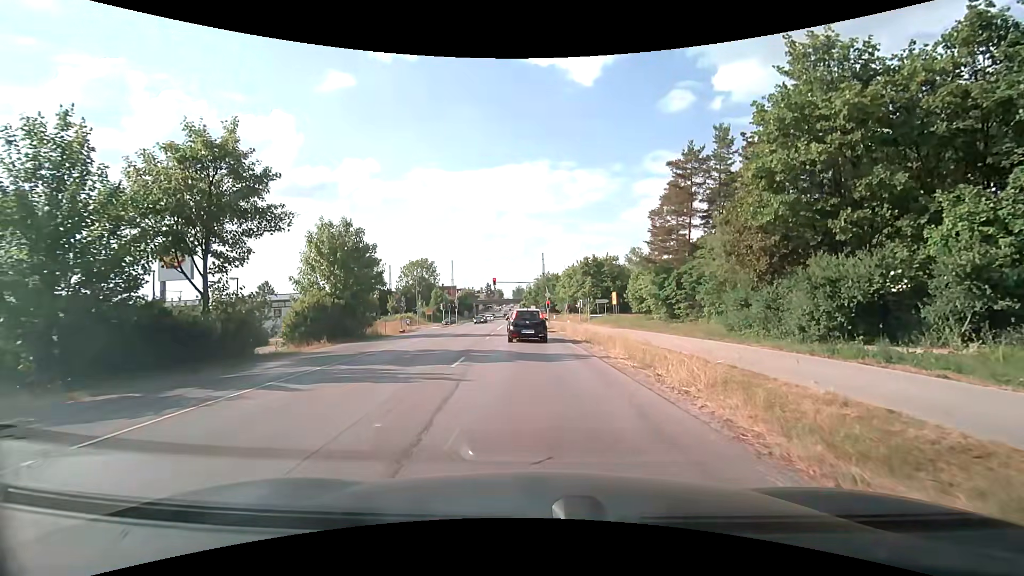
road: secondary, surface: asphalt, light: Day
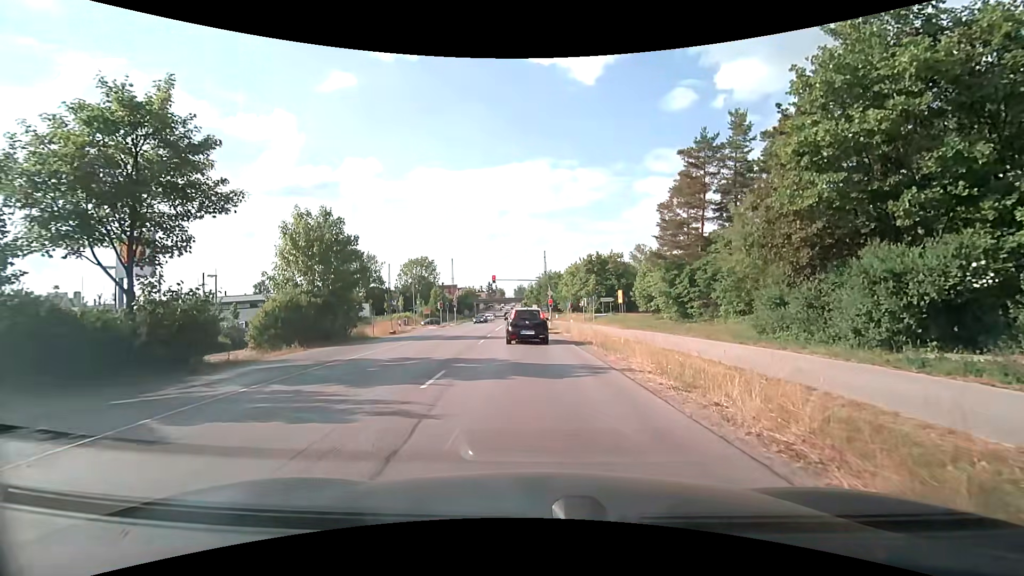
(0.0, +3.3) m; -1°
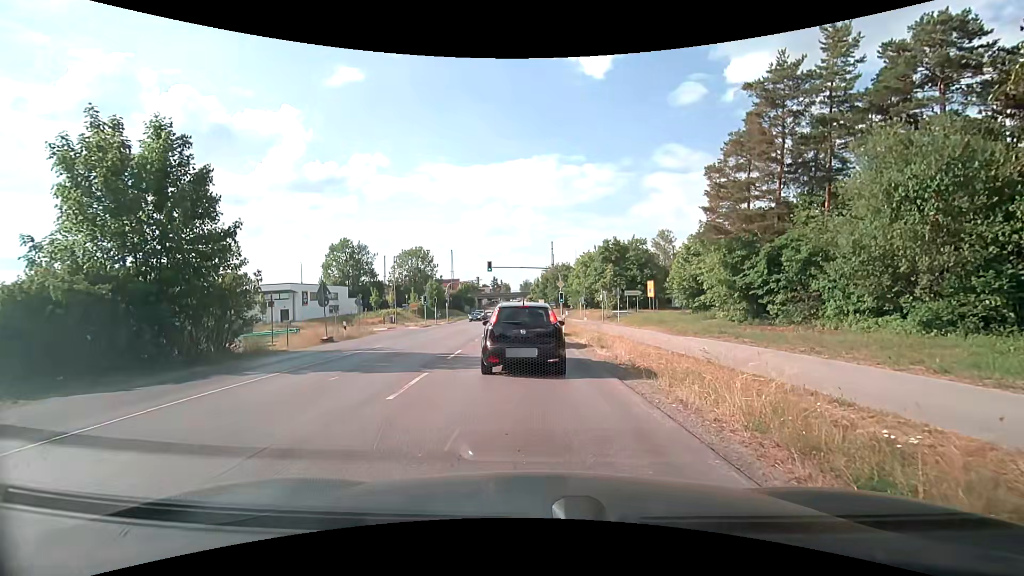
(0.0, +13.0) m; -1°
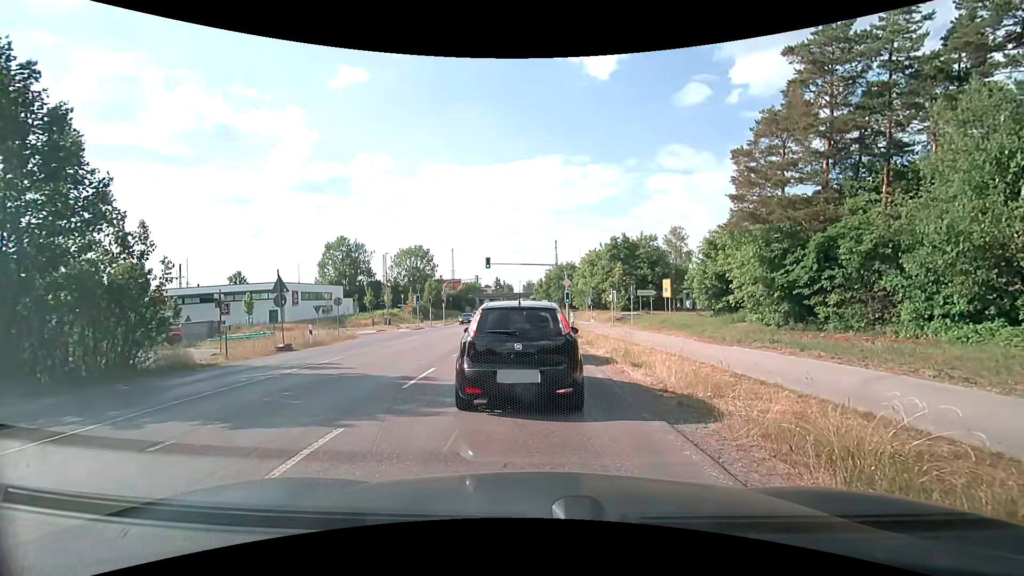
(0.0, +4.5) m; -1°
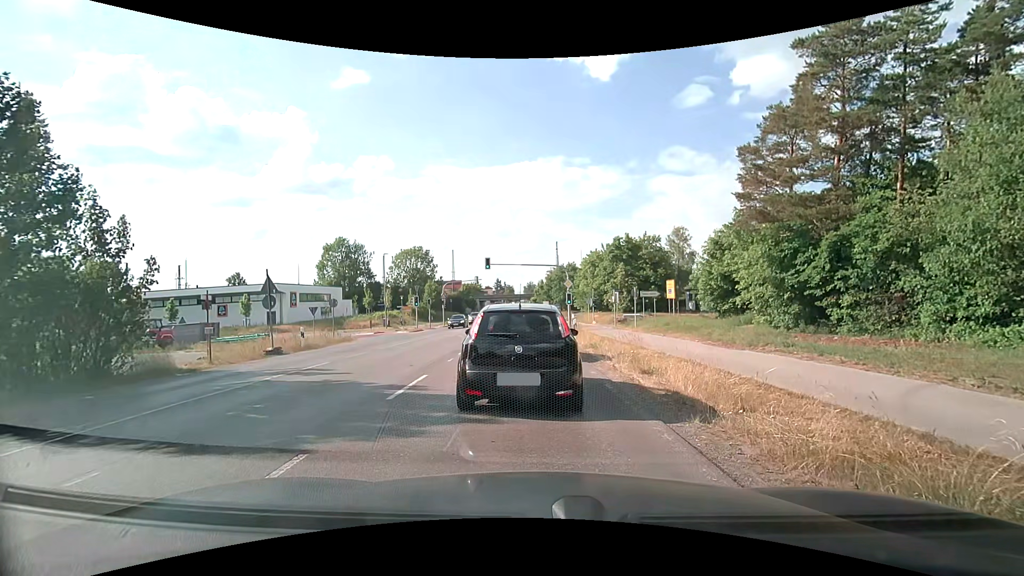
(0.0, +0.9) m; 0°
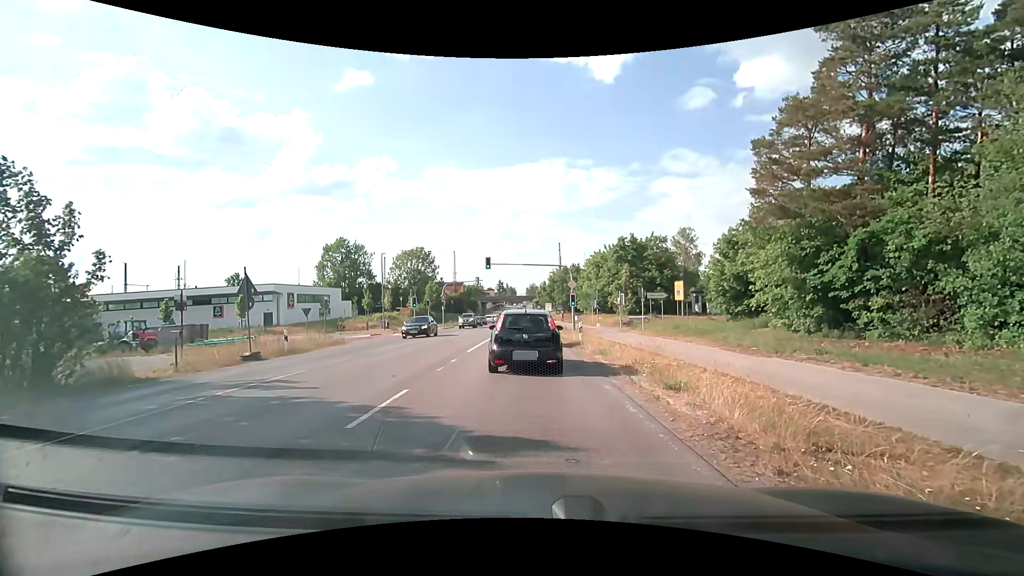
(0.0, +1.9) m; +1°
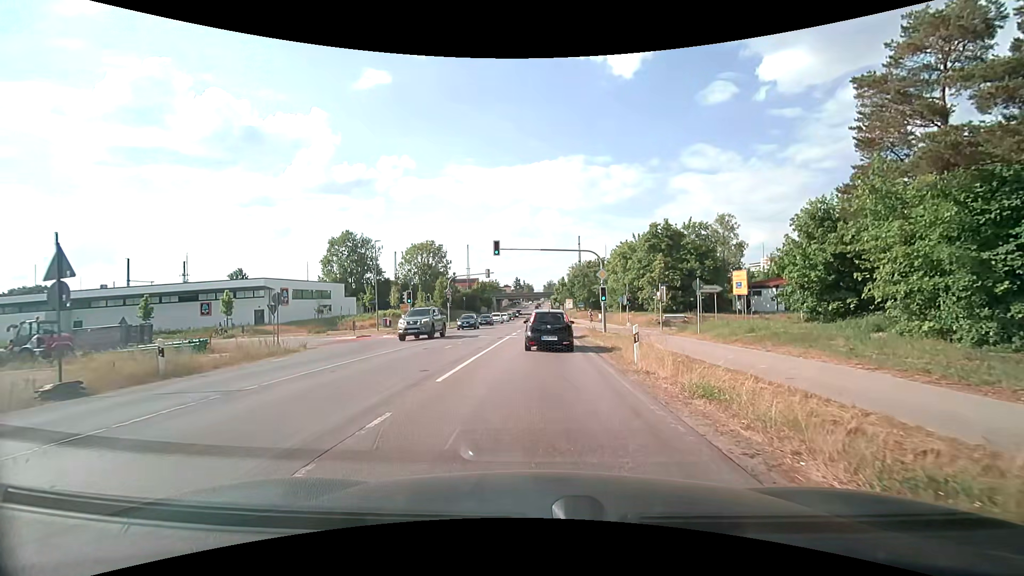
(-0.2, +8.8) m; -2°
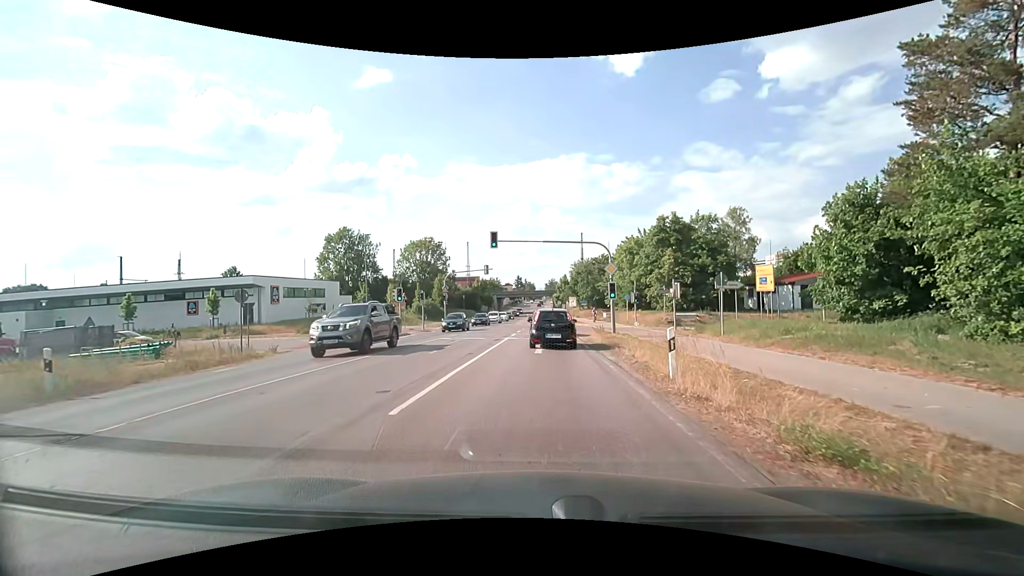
(0.0, +3.3) m; 0°
(0, +10) (0, +20) (0, +30) (+1, +40) (+1, +50) (+1, +60) (+1, +70) (+1, +80) (+1, +90) (+1, +100) m
